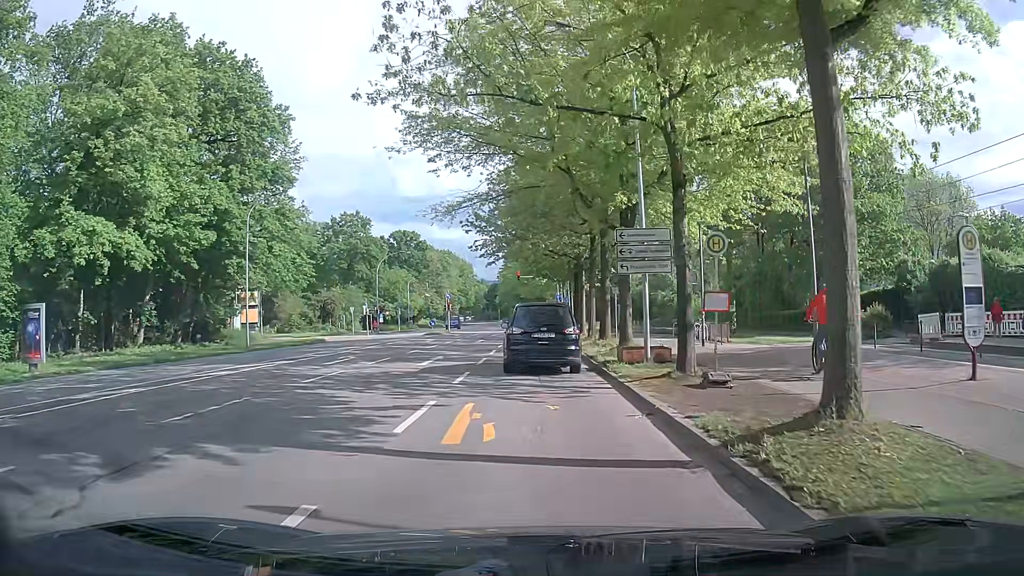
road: secondary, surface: asphalt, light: Day
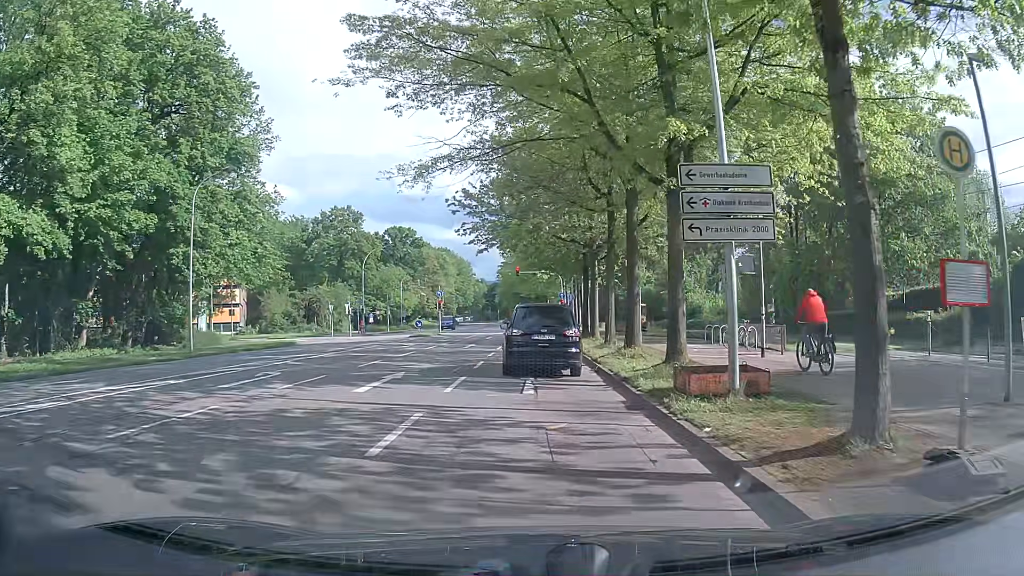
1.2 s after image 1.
(-0.1, +7.3) m; 0°
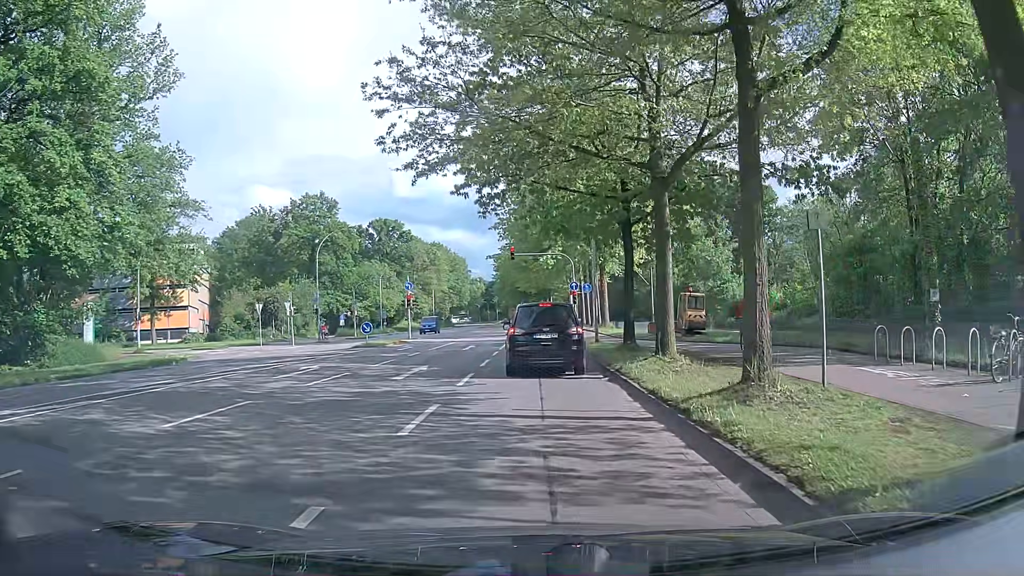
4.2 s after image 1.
(0.0, +16.7) m; 0°
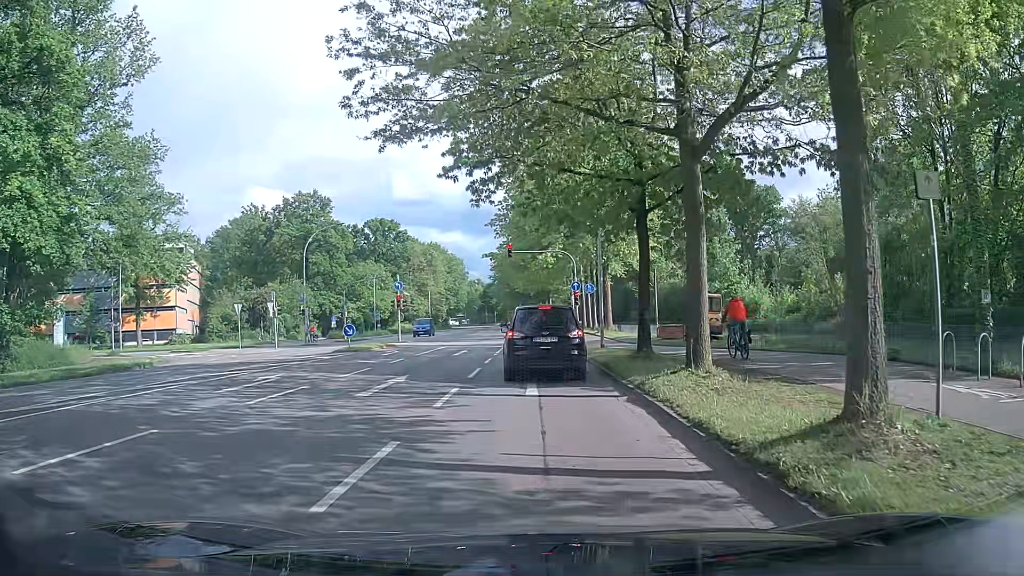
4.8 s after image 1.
(0.0, +3.1) m; +1°
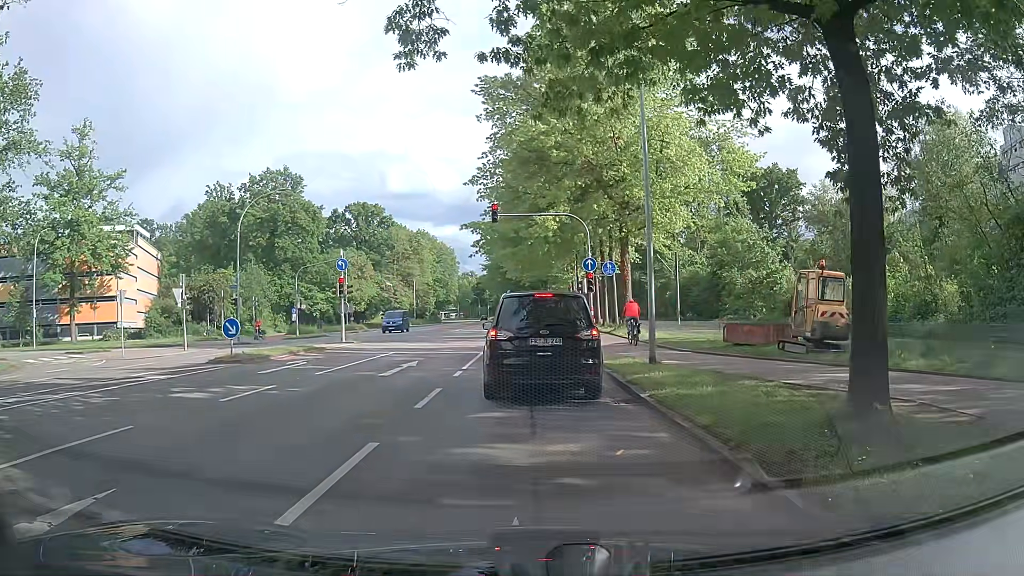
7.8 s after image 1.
(-0.1, +12.4) m; 0°
